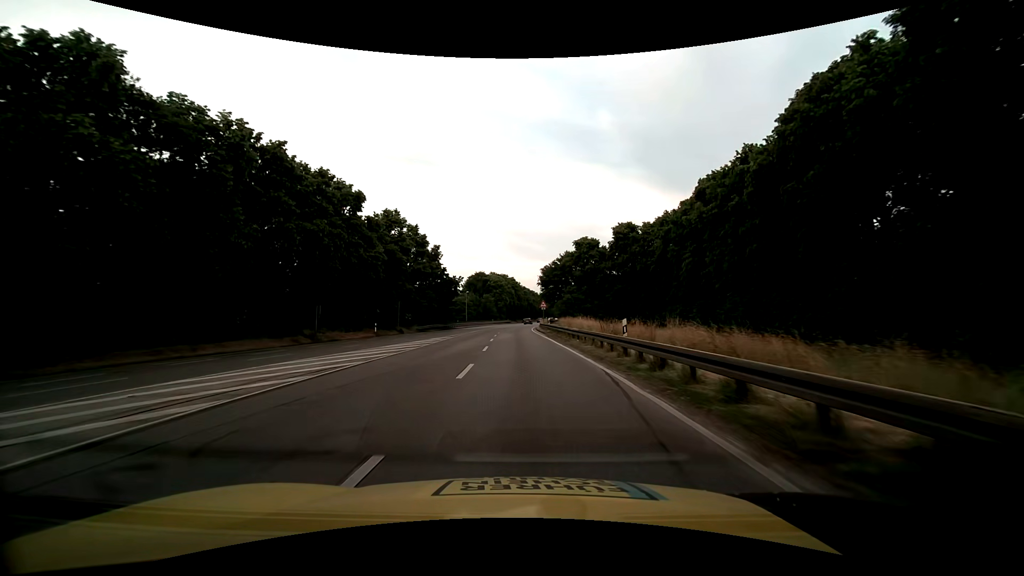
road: trunk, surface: asphalt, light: Day
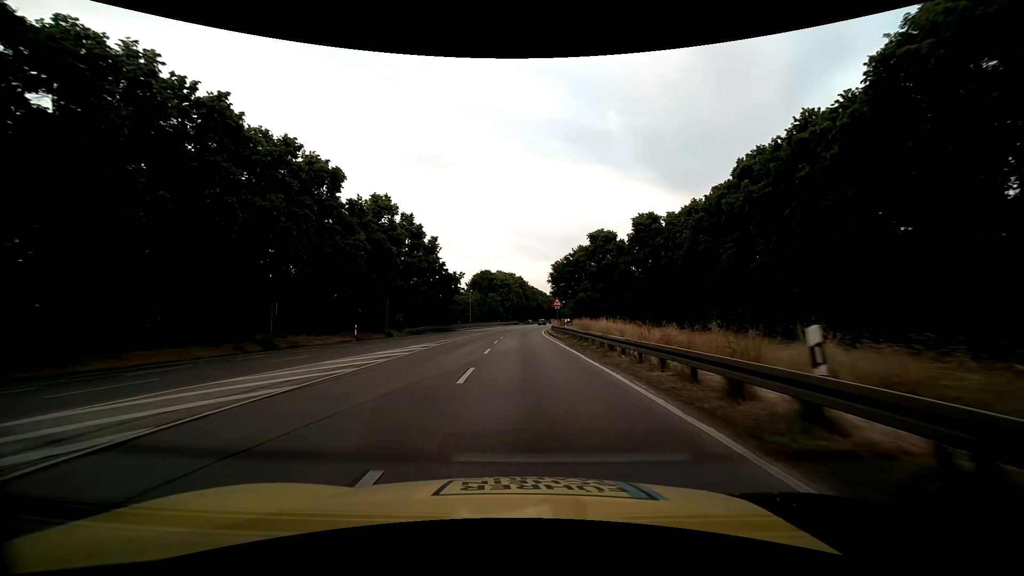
(0.0, +9.7) m; -1°
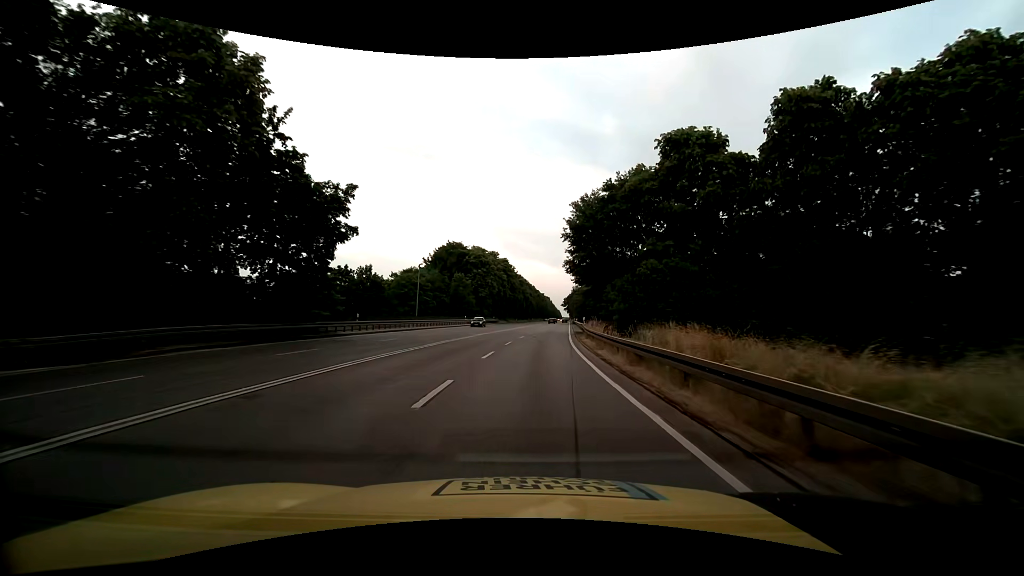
(-0.3, +48.6) m; +1°
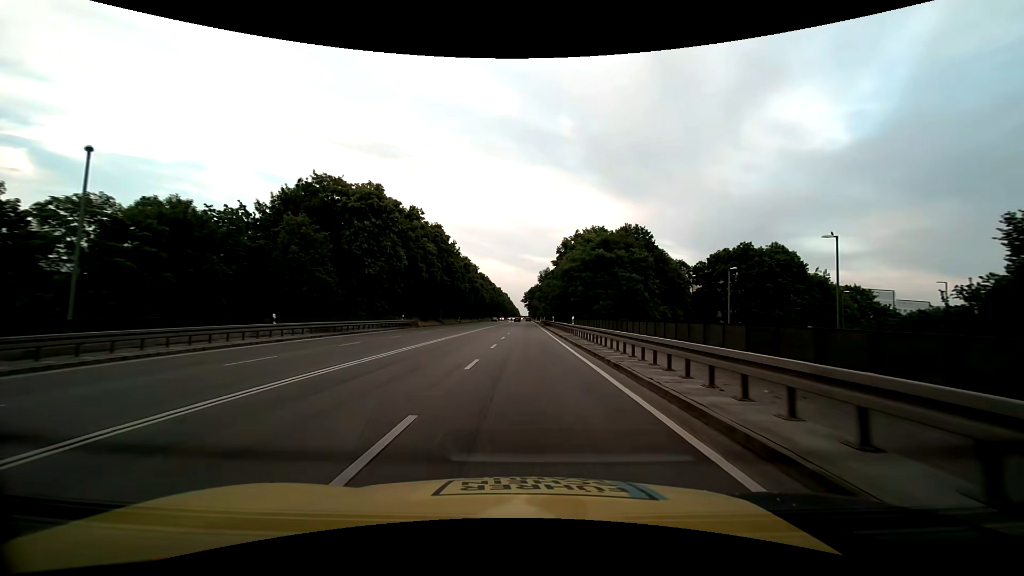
(+2.6, +48.5) m; +5°
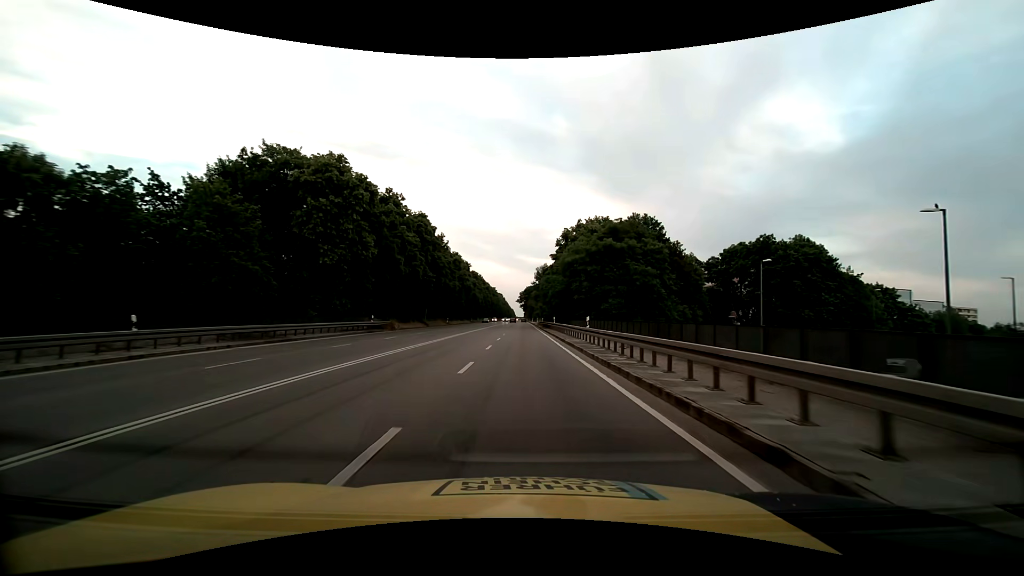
(+0.1, +9.7) m; +1°
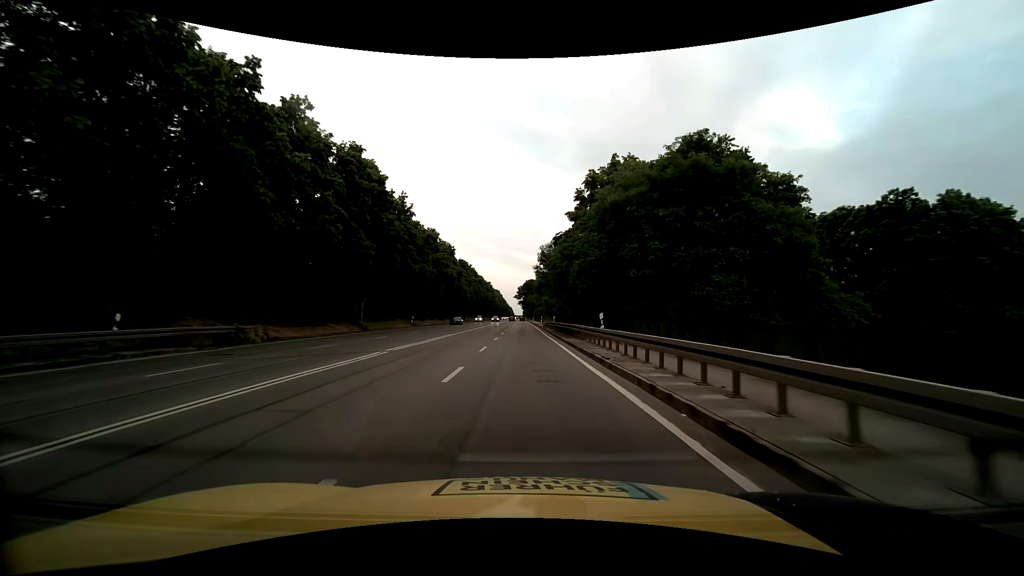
(+0.1, +29.2) m; 0°
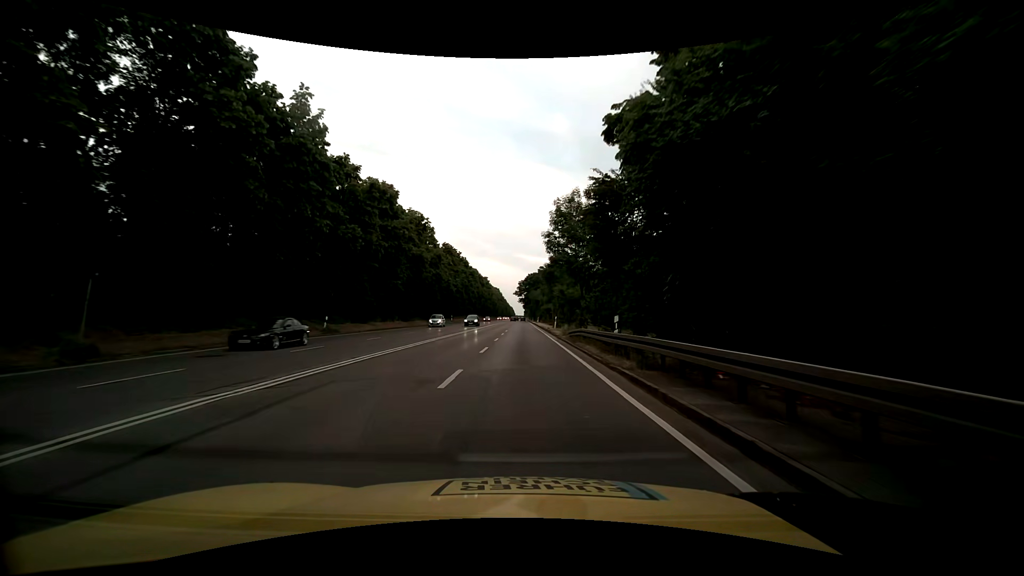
(0.0, +29.2) m; 0°
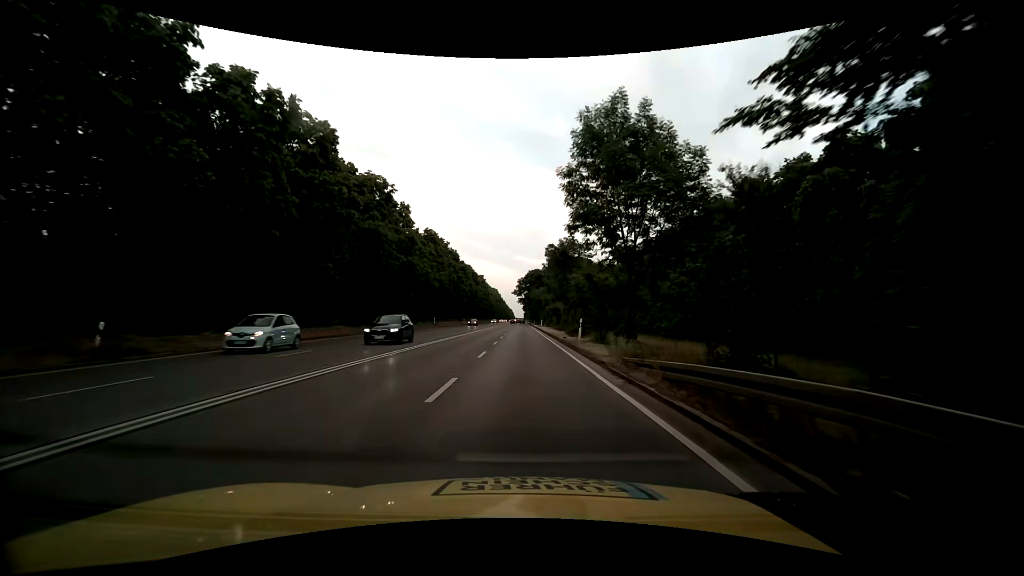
(0.0, +19.4) m; +1°
(0, +10) (0, +20) (0, +30) (0, +40) (0, +50) (0, +60) (0, +70) (0, +80) (0, +90) (0, +100) m
